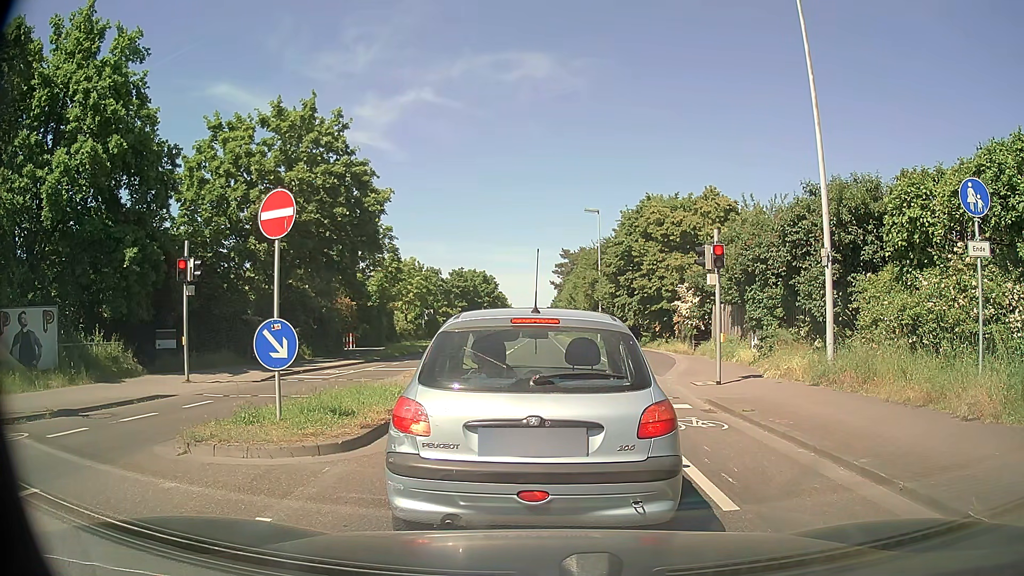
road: secondary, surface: asphalt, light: Day
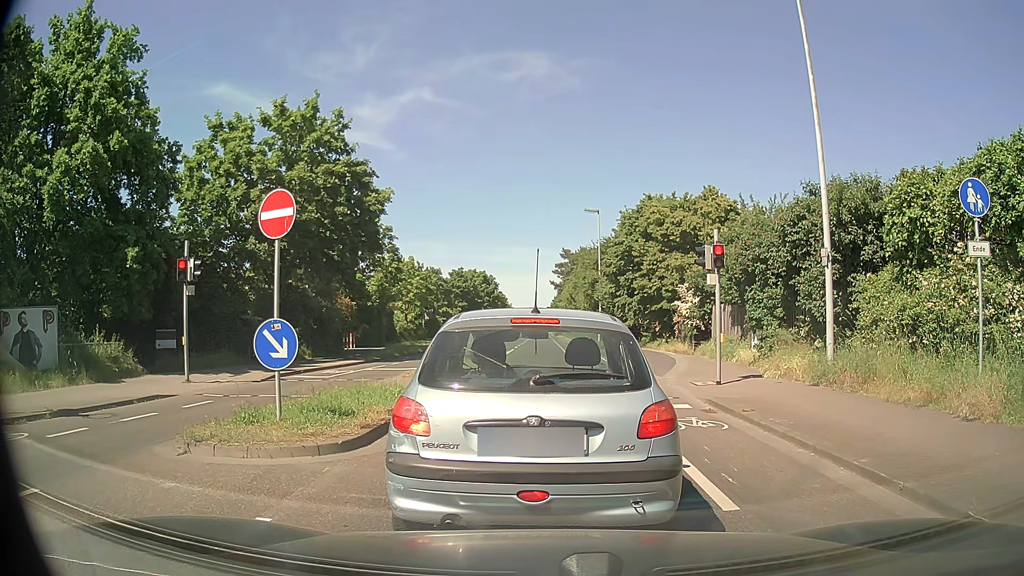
(0.0, 0.0) m; 0°
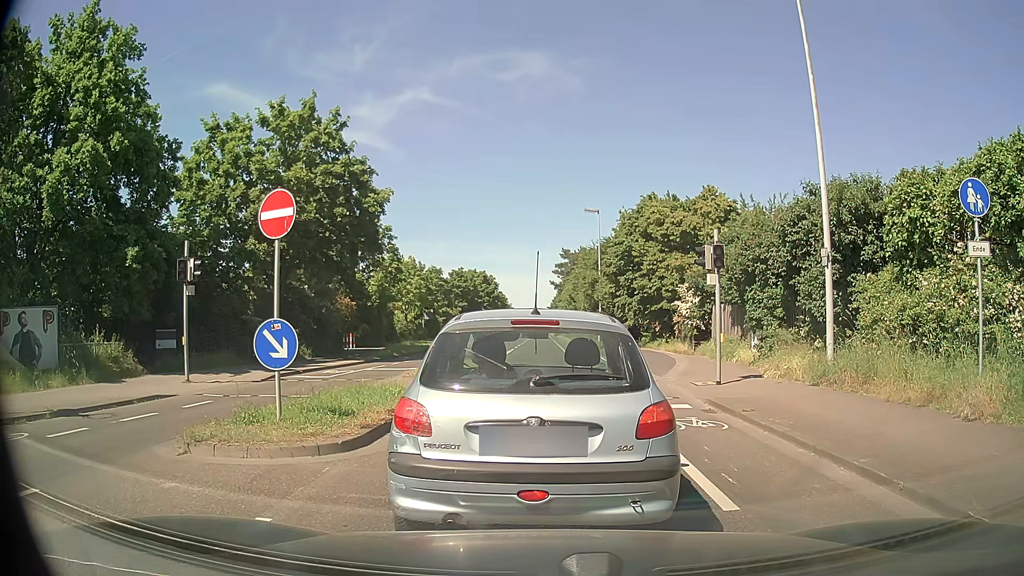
(0.0, 0.0) m; 0°
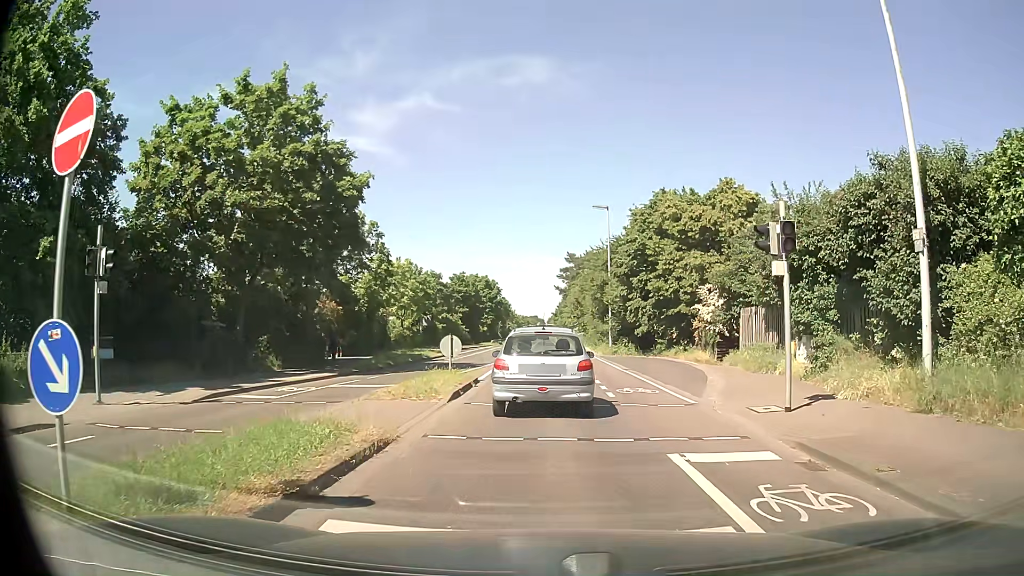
(0.0, +4.7) m; 0°
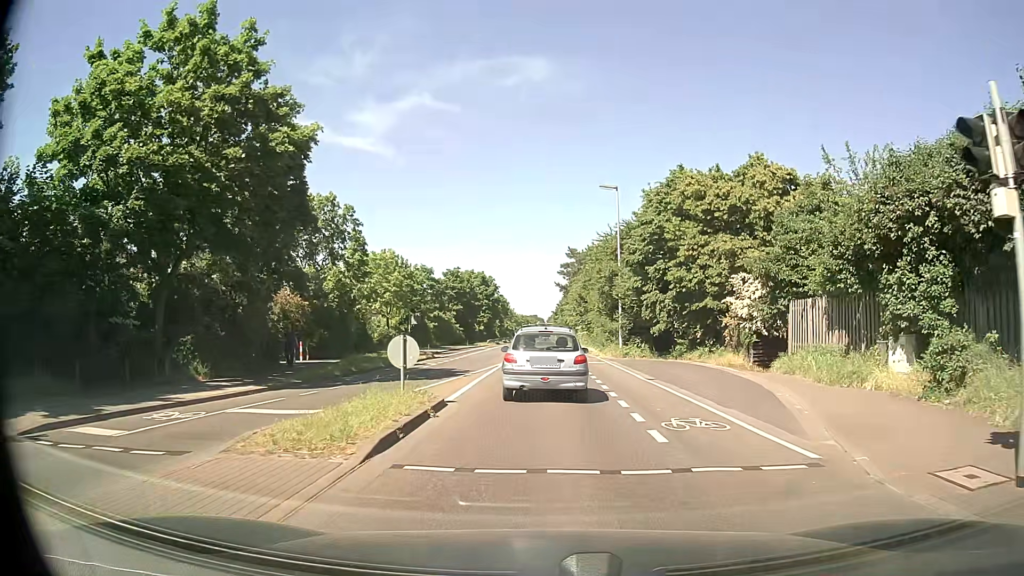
(0.0, +6.6) m; 0°
(0, +10) (0, +20) (0, +30) (0, +40) (0, +50) (0, +60) (0, +70) (0, +80) (0, +90) (0, +100) m
